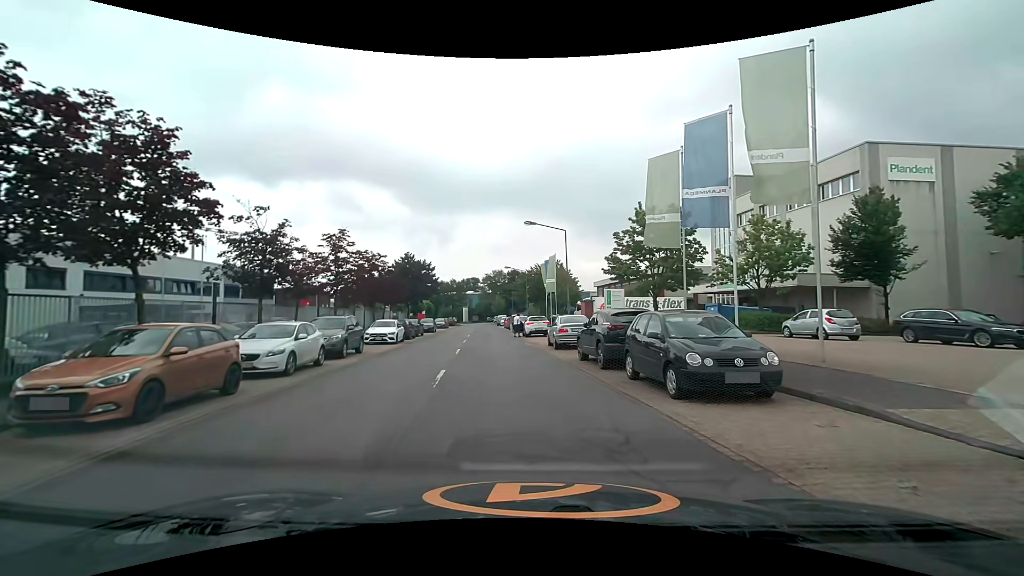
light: Day
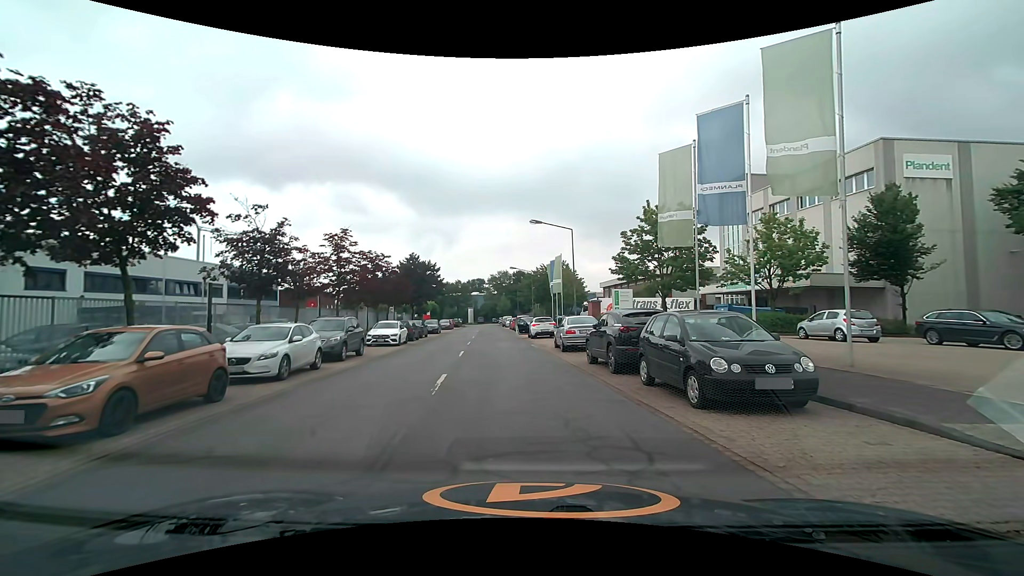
(0.0, +0.8) m; 0°
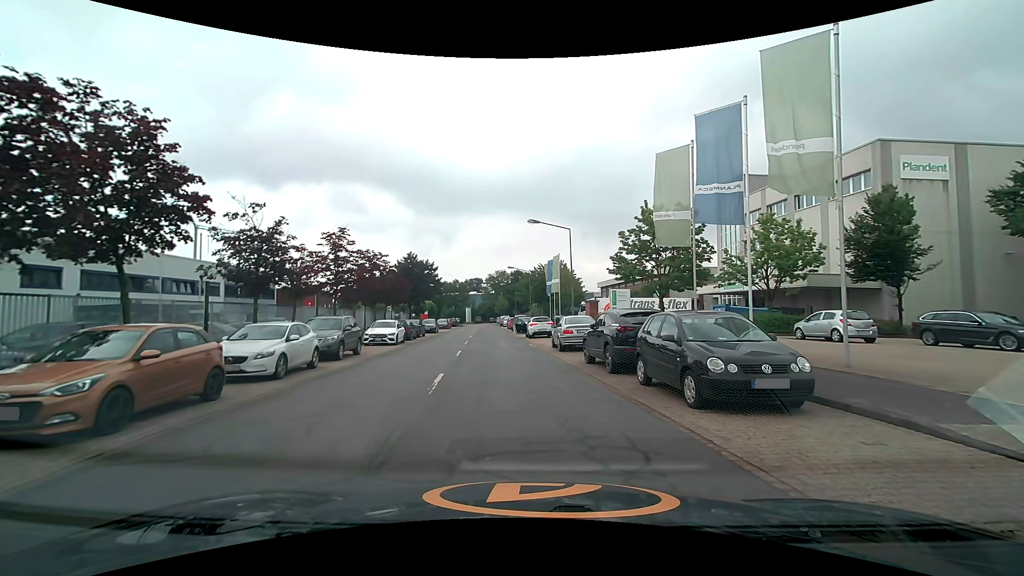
(0.0, 0.0) m; 0°
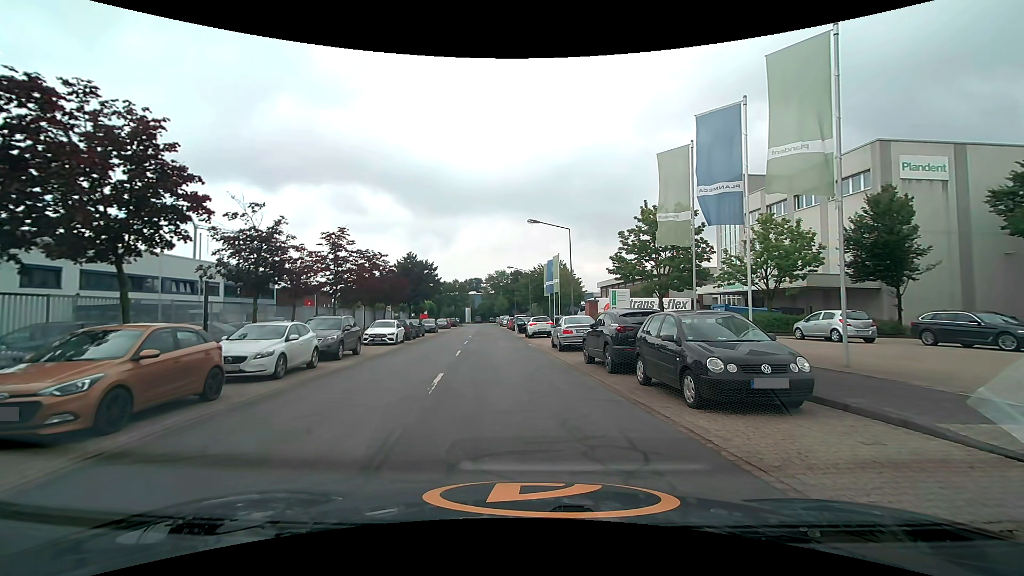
(0.0, 0.0) m; 0°
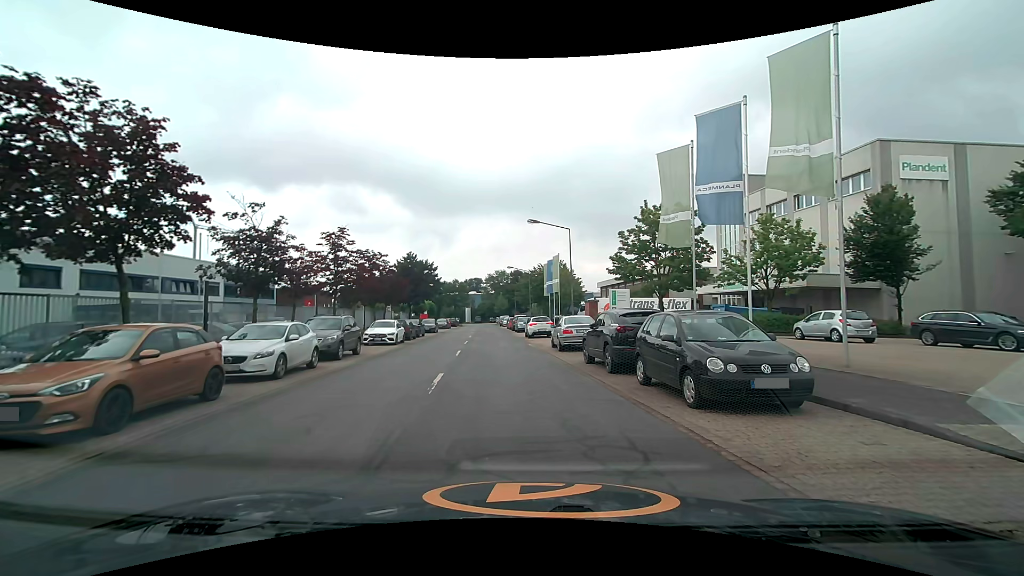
(0.0, 0.0) m; 0°
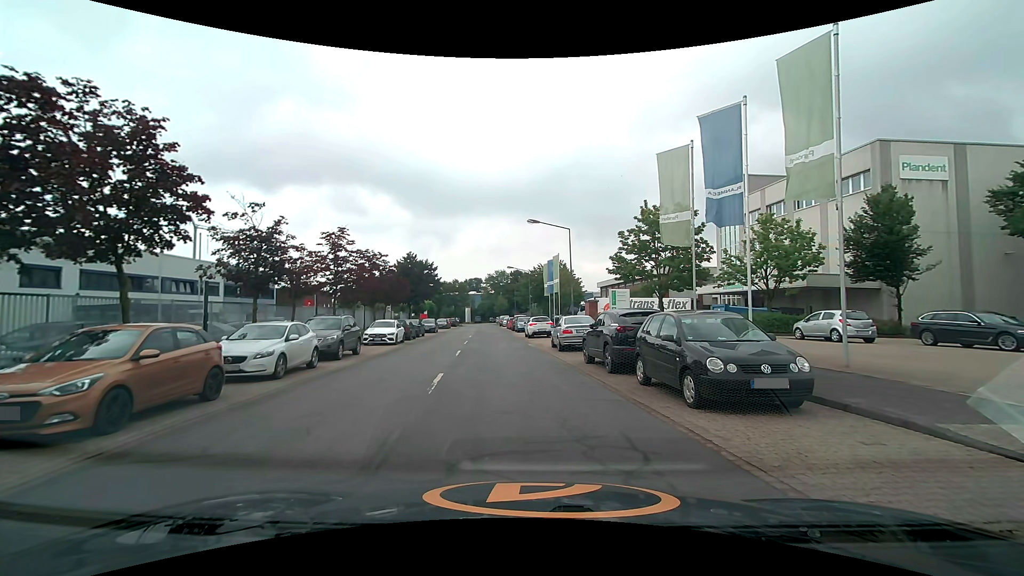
(0.0, 0.0) m; 0°
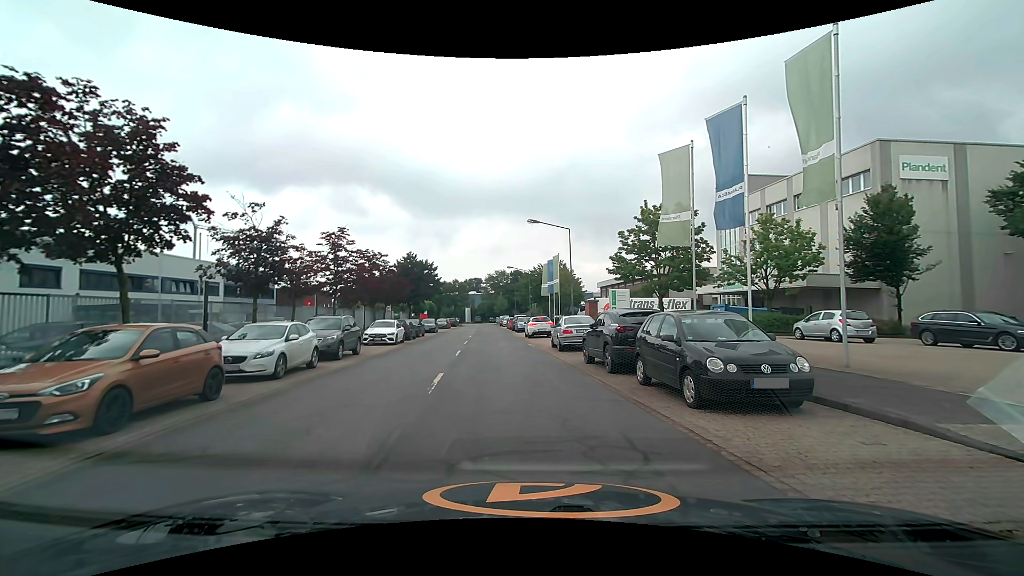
(0.0, 0.0) m; 0°
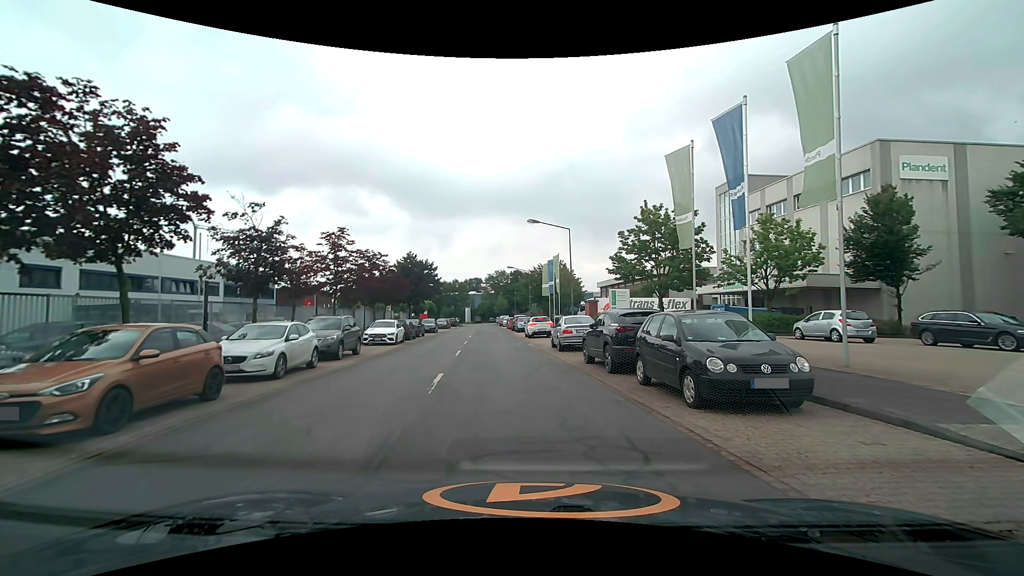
(0.0, 0.0) m; 0°
